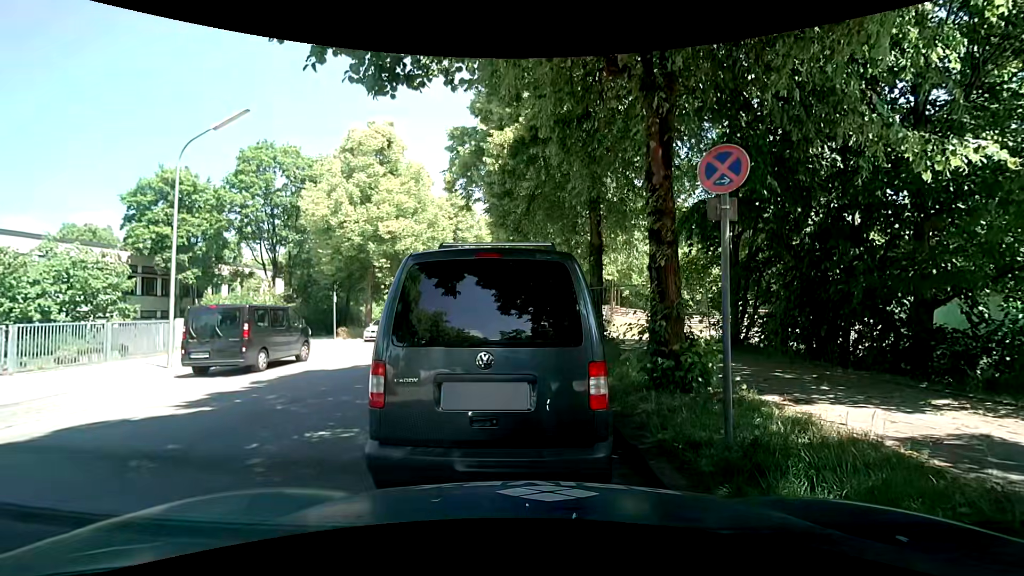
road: residential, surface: asphalt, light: Day
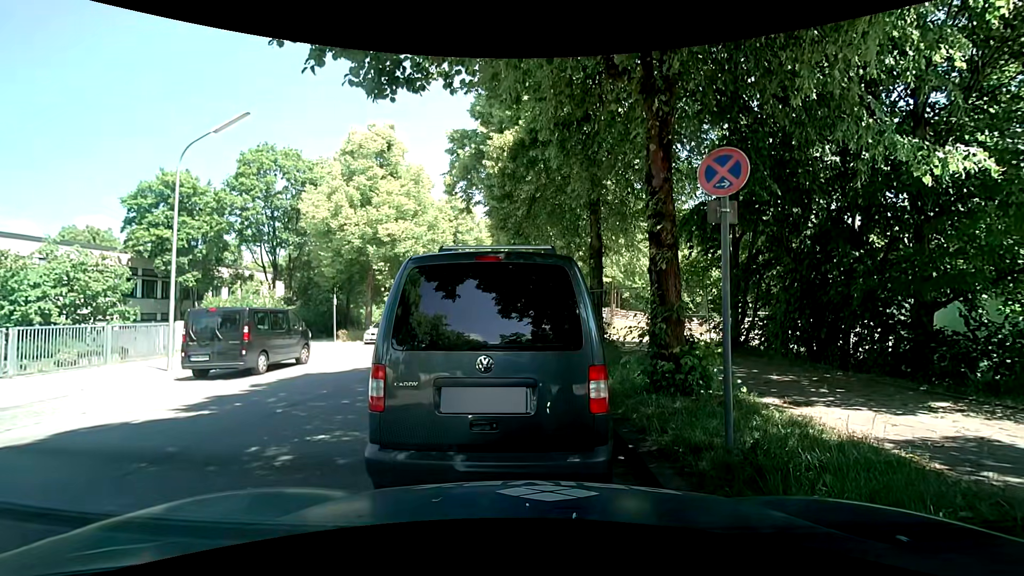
(0.0, +0.1) m; 0°
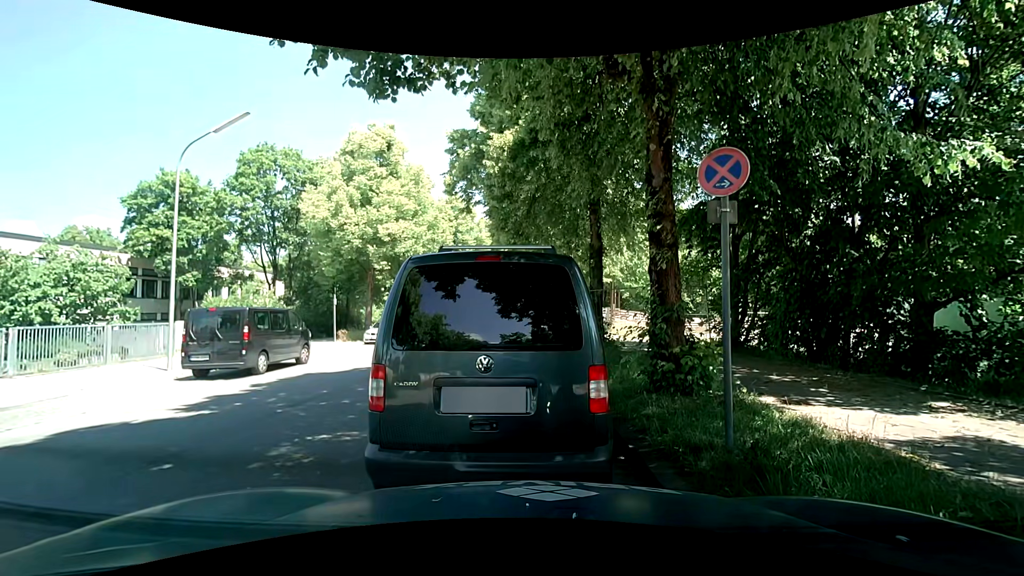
(0.0, 0.0) m; 0°
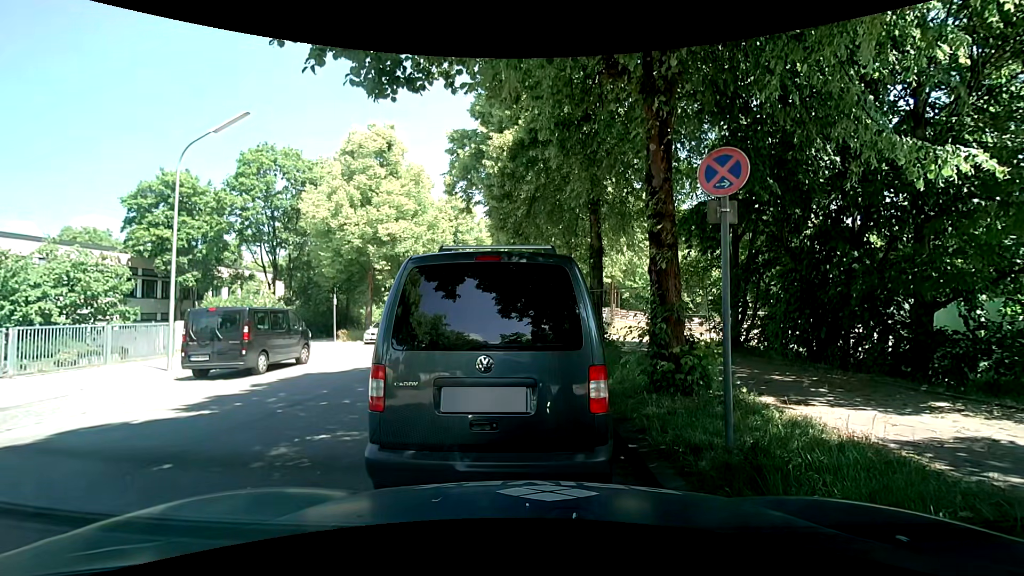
(0.0, 0.0) m; 0°
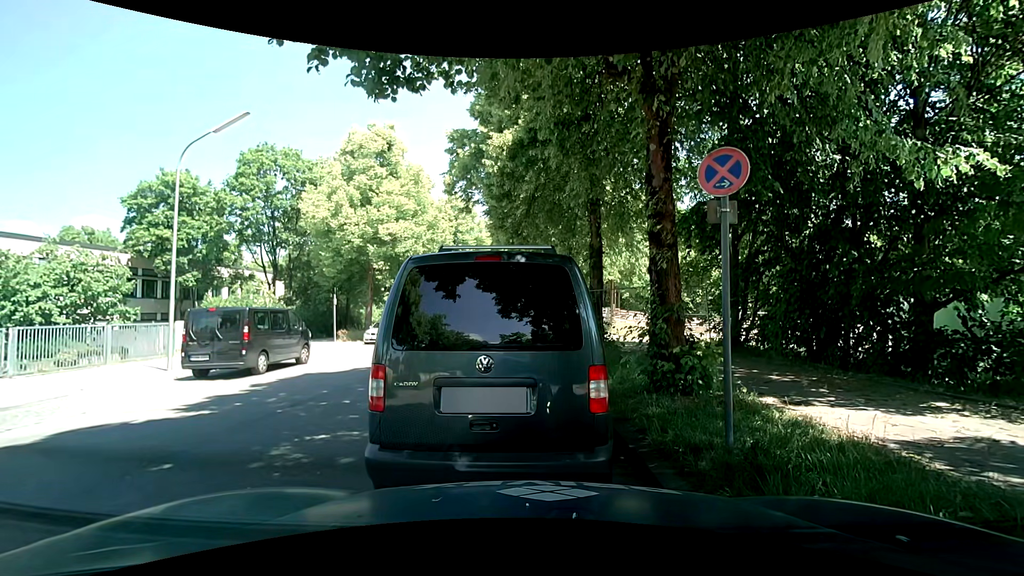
(0.0, 0.0) m; 0°
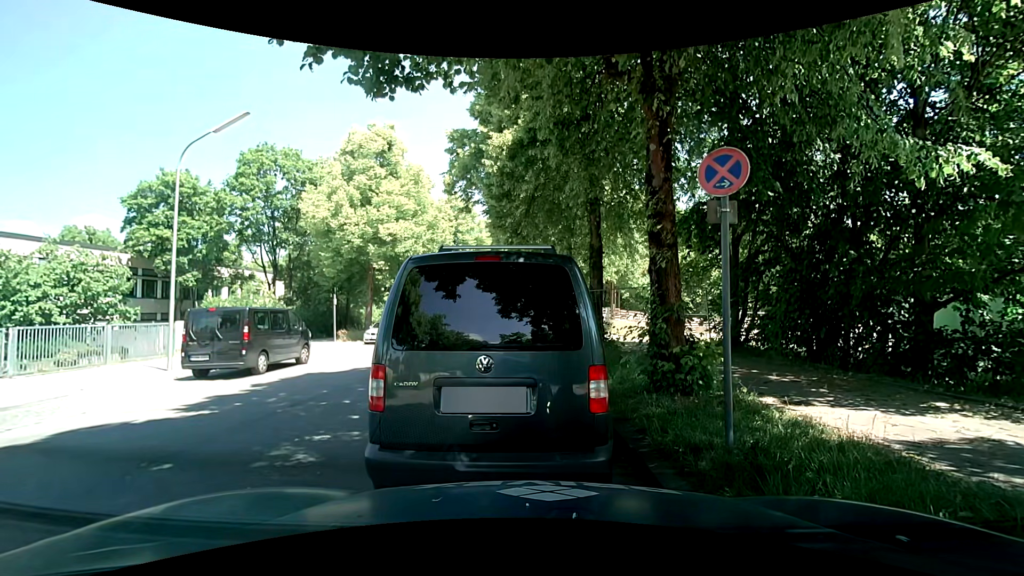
(0.0, 0.0) m; 0°
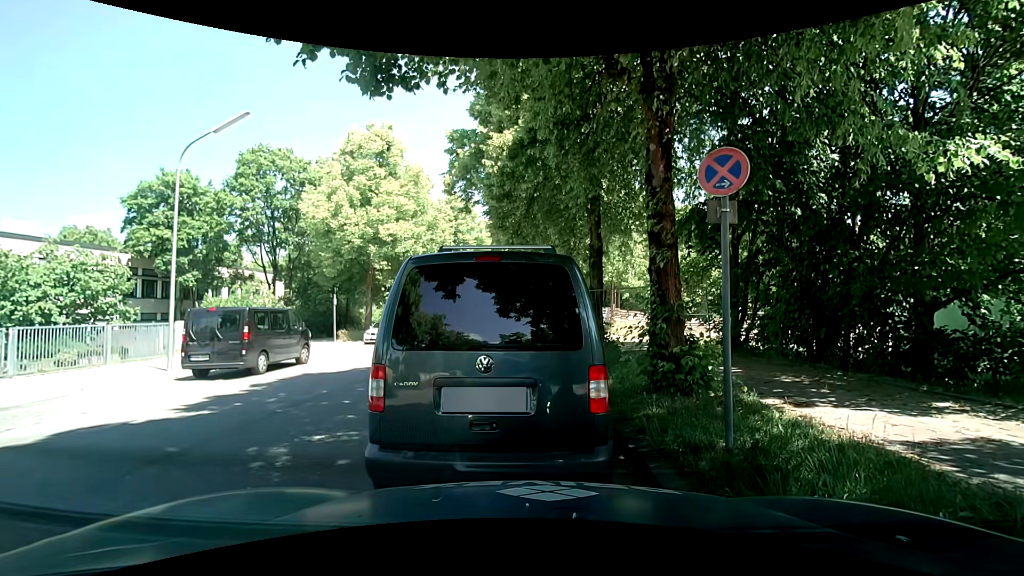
(0.0, 0.0) m; 0°
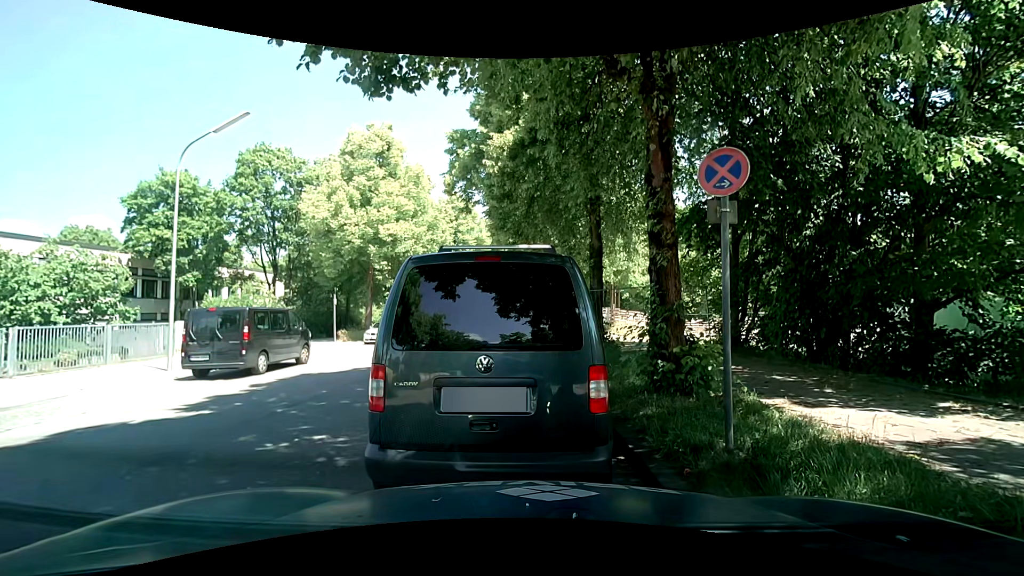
(0.0, 0.0) m; 0°
